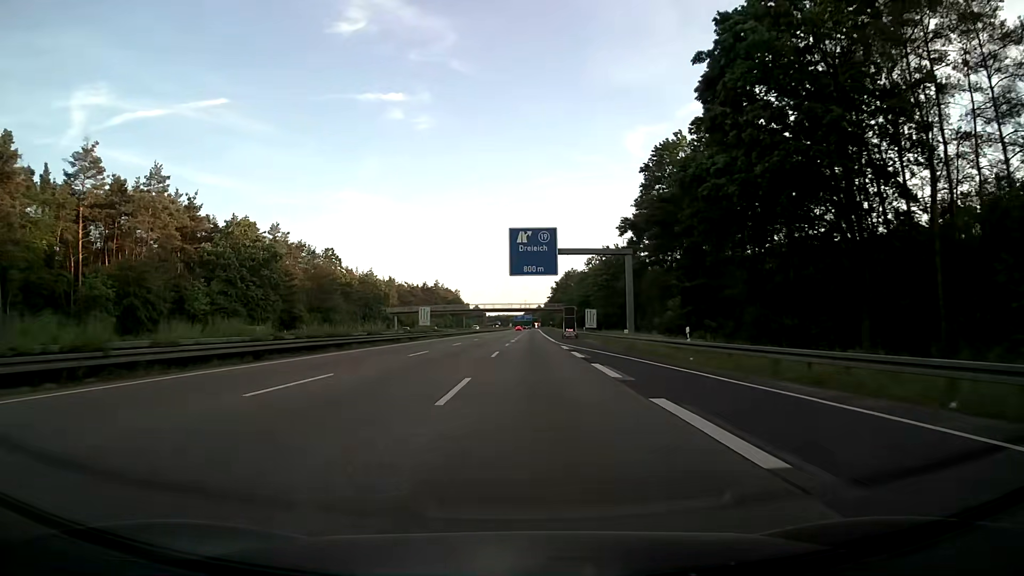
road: motorway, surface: asphalt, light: Day
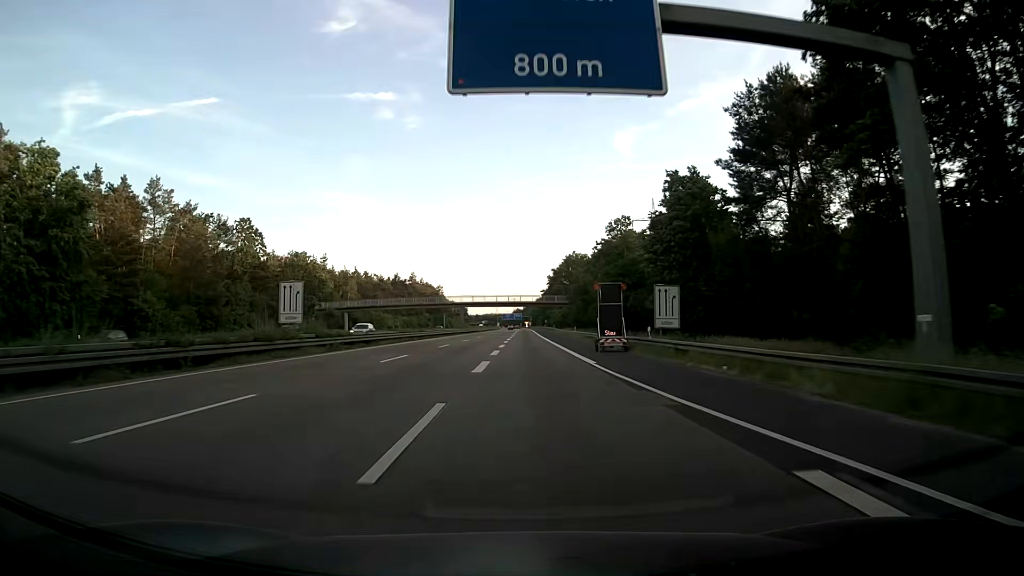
(+0.3, +41.7) m; +1°
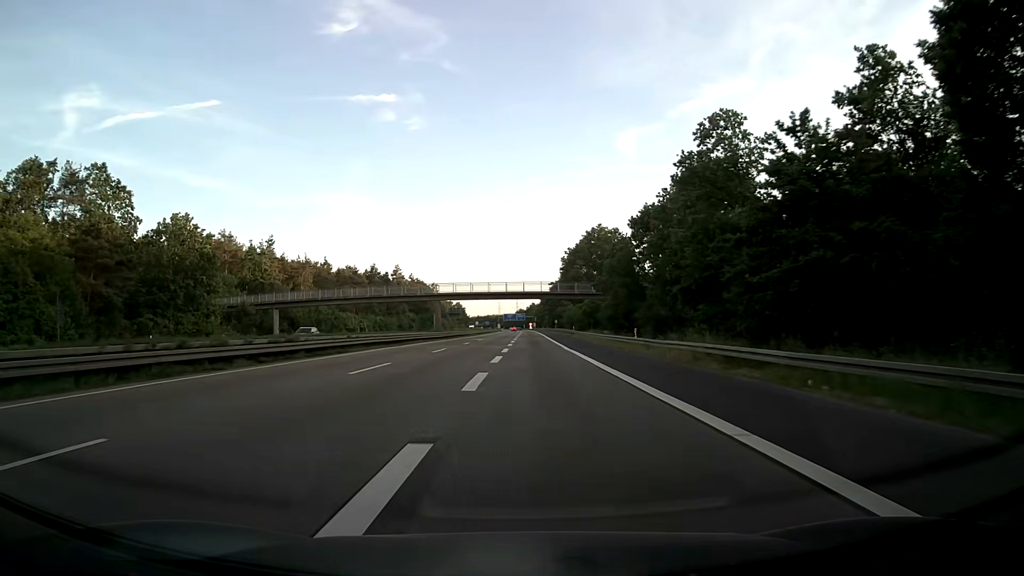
(0.0, +41.4) m; 0°
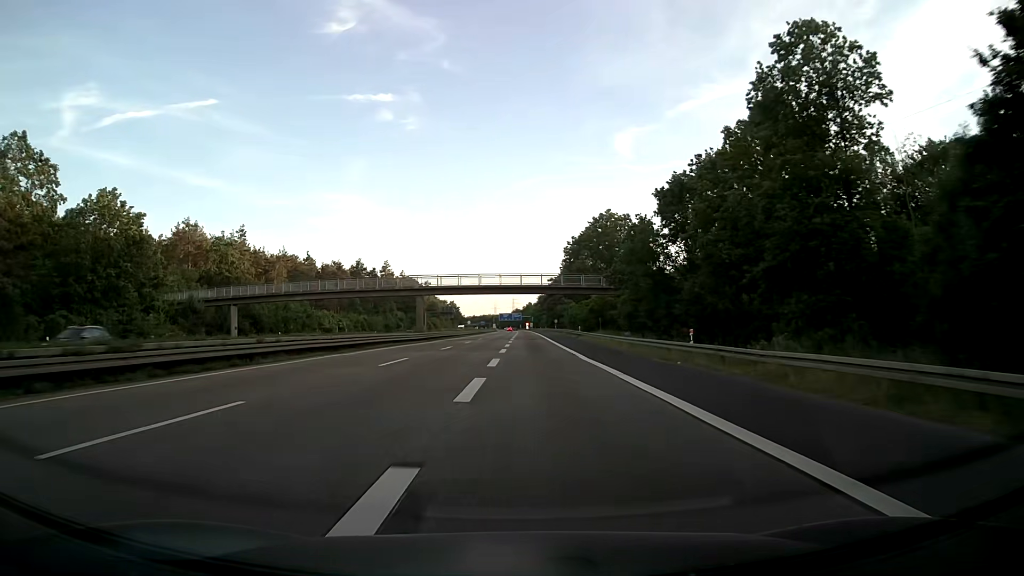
(0.0, +13.8) m; 0°
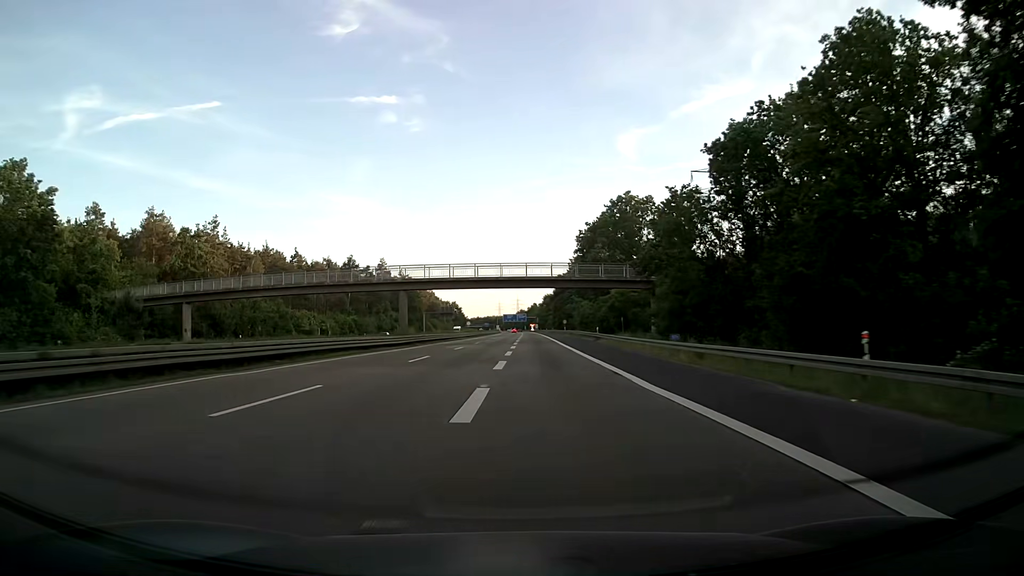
(0.0, +13.8) m; 0°
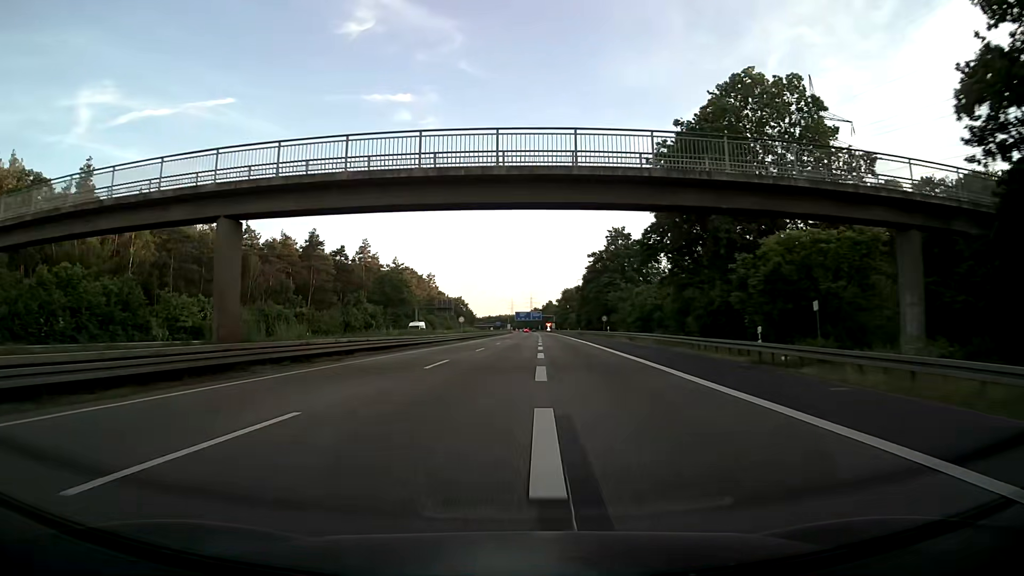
(-0.5, +41.4) m; -1°
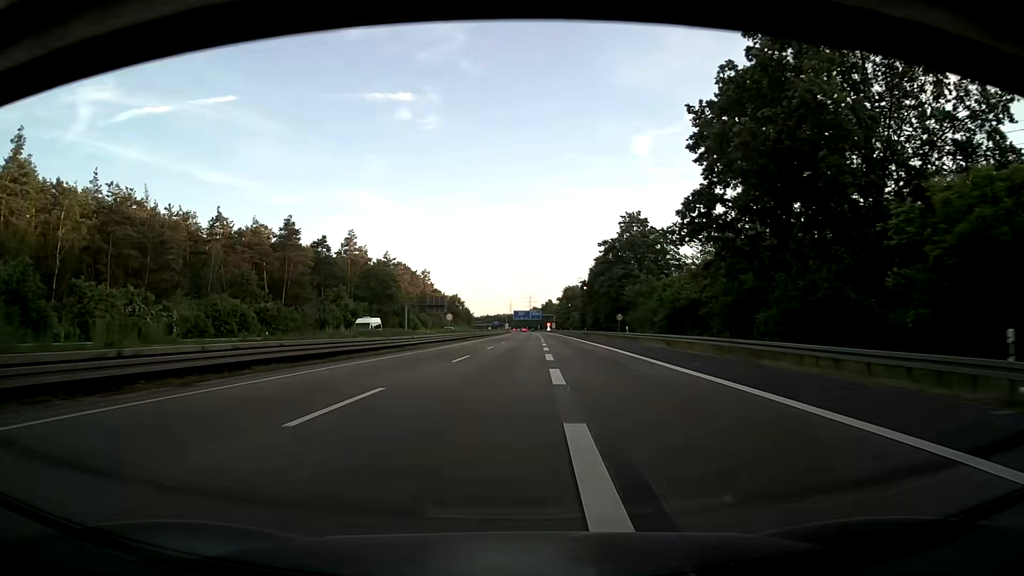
(-0.1, +13.8) m; 0°
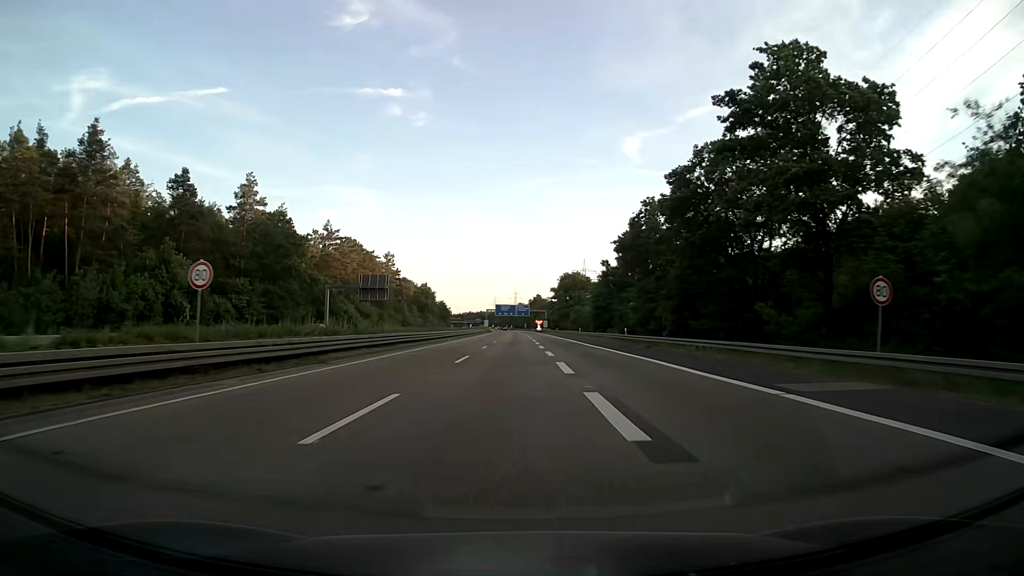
(+1.0, +55.5) m; +2°
(0, +10) (0, +20) (0, +30) (0, +40) (0, +50) (0, +60) (0, +70) (0, +80) (0, +90) (0, +100) m
